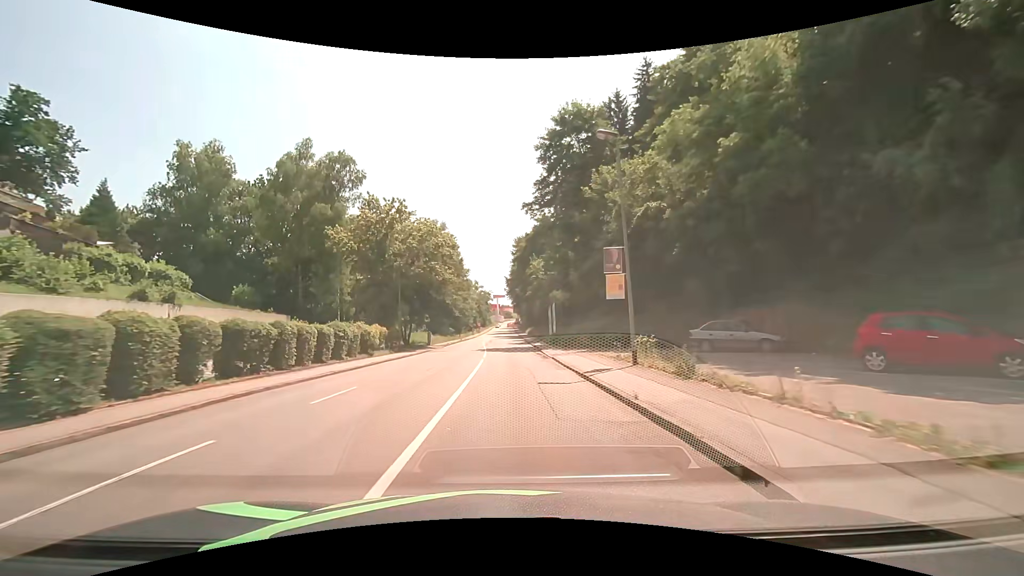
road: tertiary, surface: asphalt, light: Day
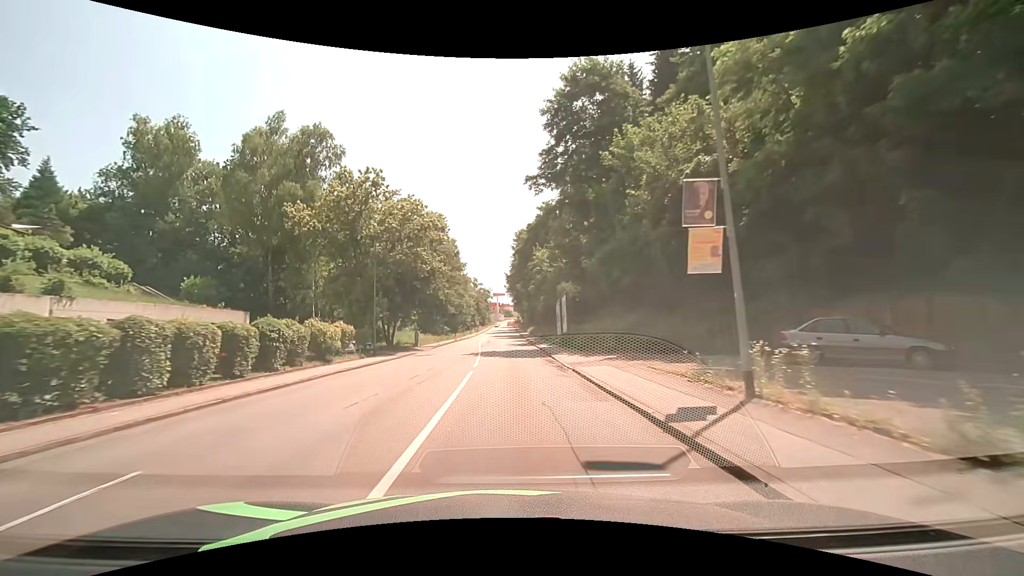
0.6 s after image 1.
(0.0, +7.8) m; 0°
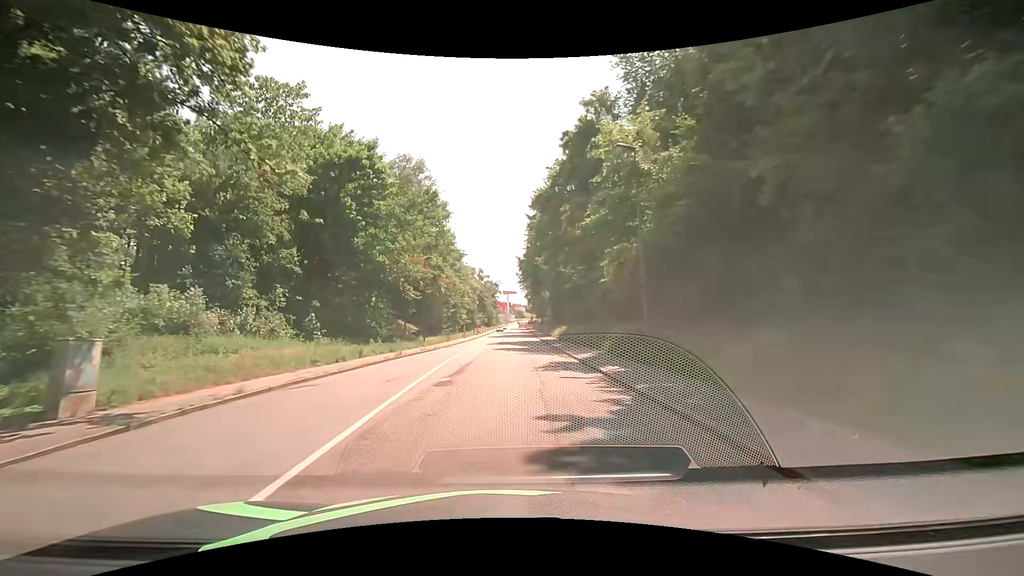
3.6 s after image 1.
(-0.3, +39.0) m; -1°
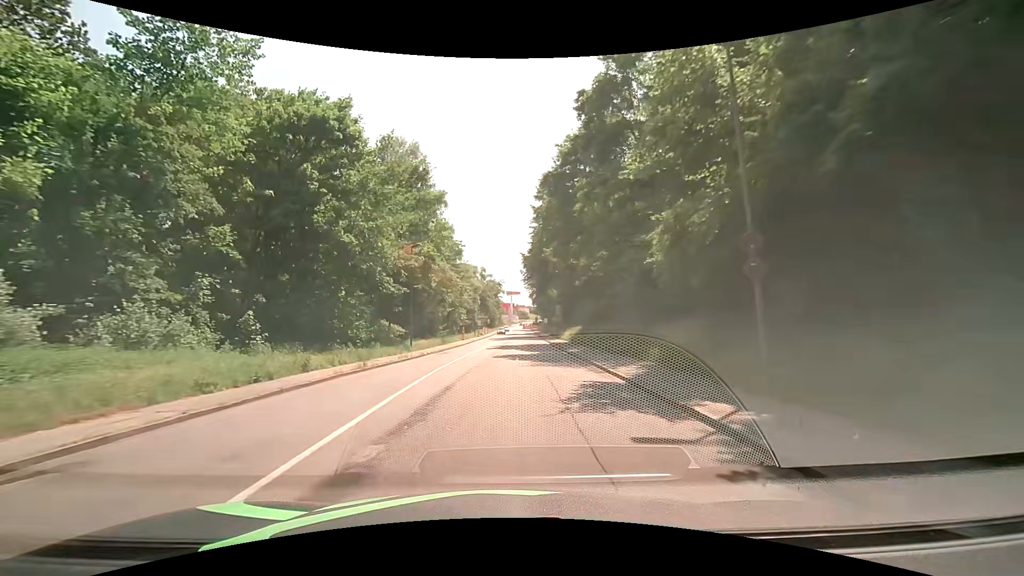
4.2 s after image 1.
(0.0, +7.8) m; 0°
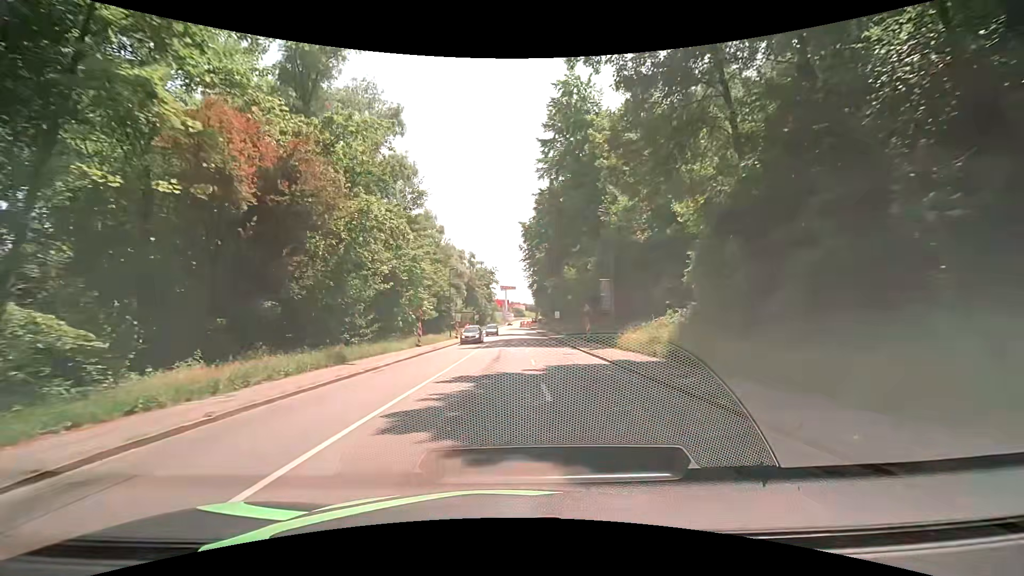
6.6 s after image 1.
(-0.2, +31.0) m; 0°
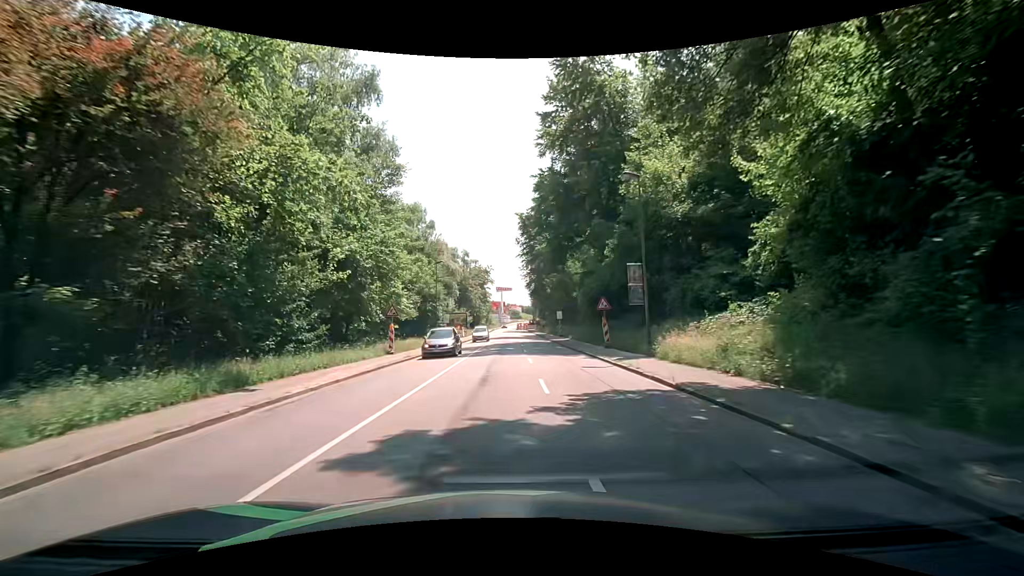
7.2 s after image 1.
(0.0, +7.8) m; 0°
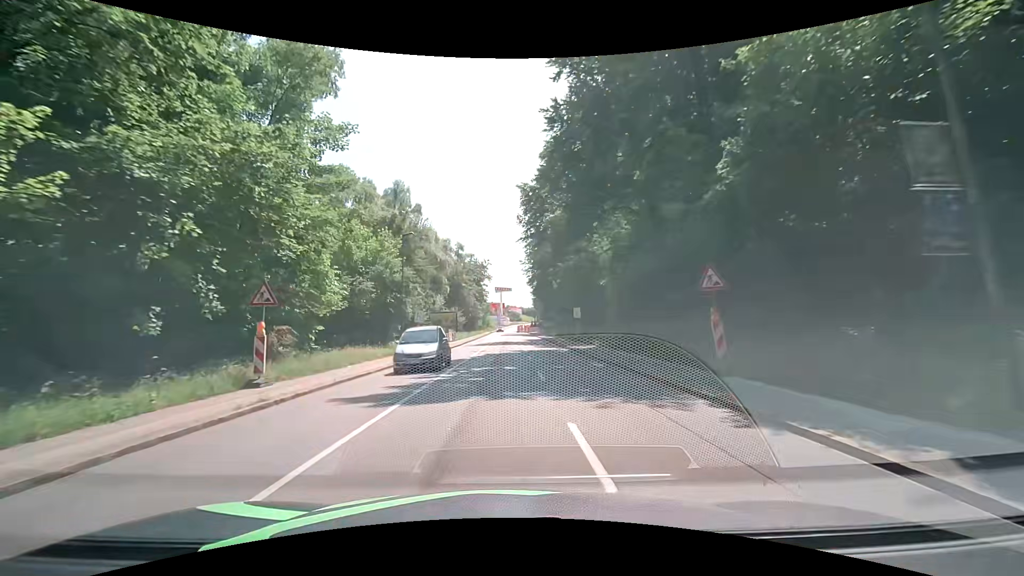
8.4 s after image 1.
(0.0, +15.5) m; 0°
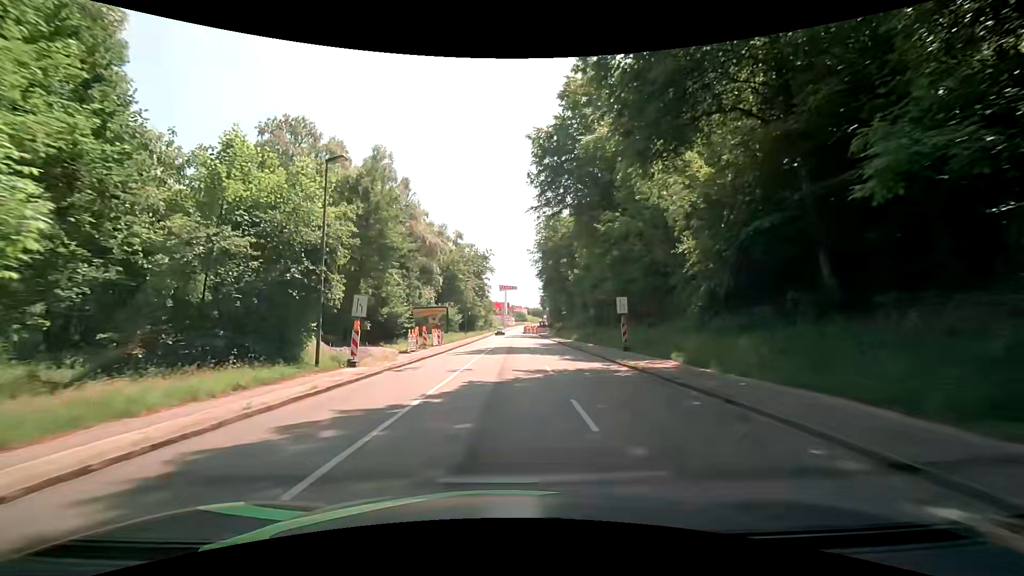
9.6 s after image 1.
(-0.2, +15.4) m; 0°
(0, +10) (0, +20) (0, +30) (0, +40) (0, +50) (0, +60) (0, +70) (0, +80) (0, +90) (0, +100) m
